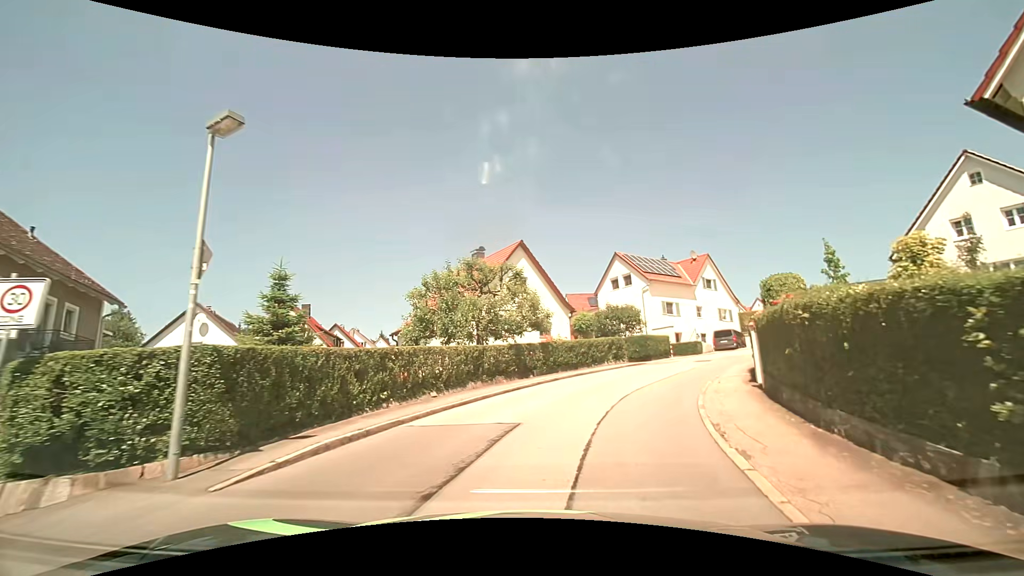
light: Day
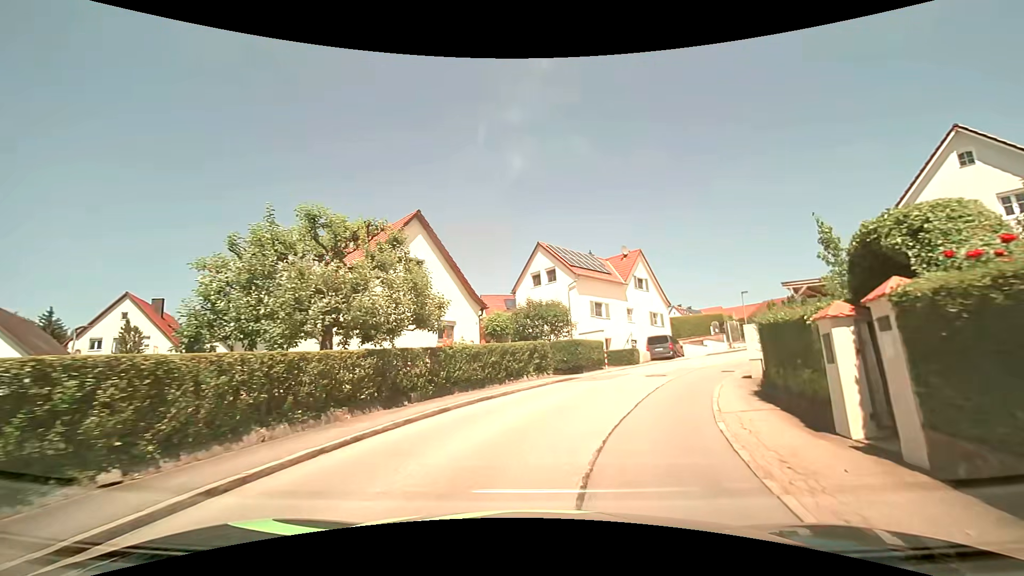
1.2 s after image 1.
(+0.6, +7.8) m; +9°
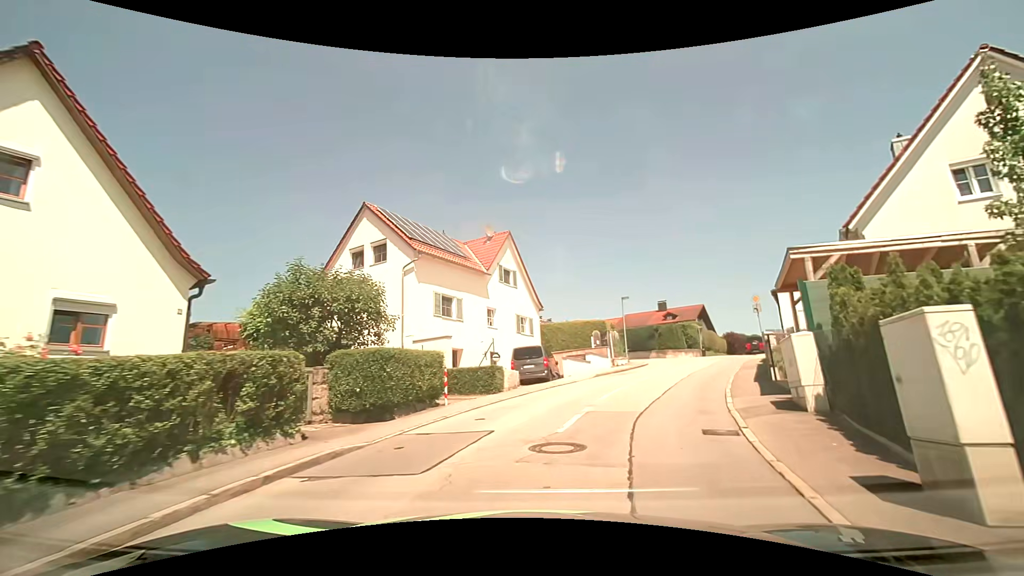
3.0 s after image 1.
(+1.6, +11.7) m; +16°
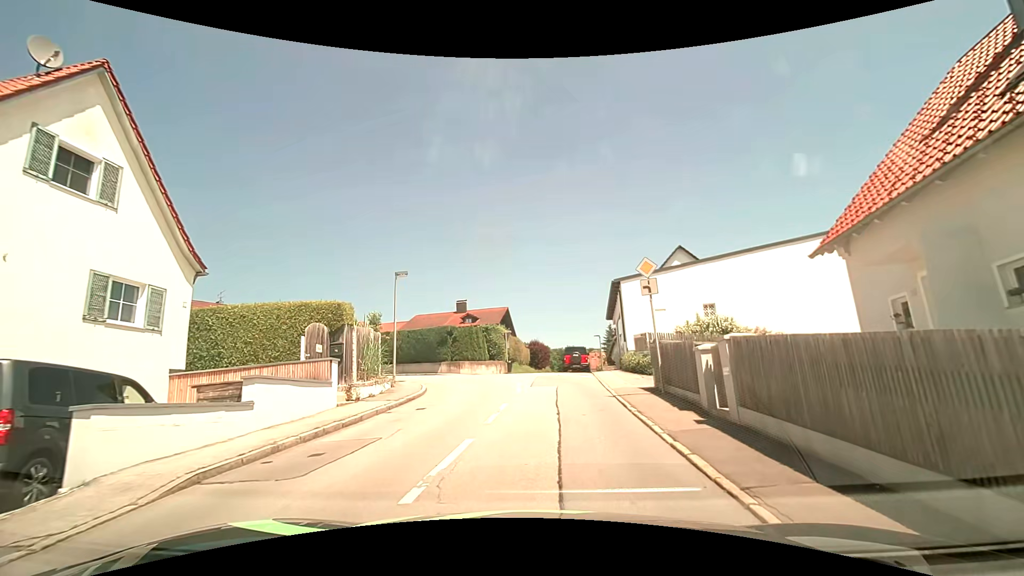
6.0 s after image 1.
(+3.6, +15.9) m; +23°
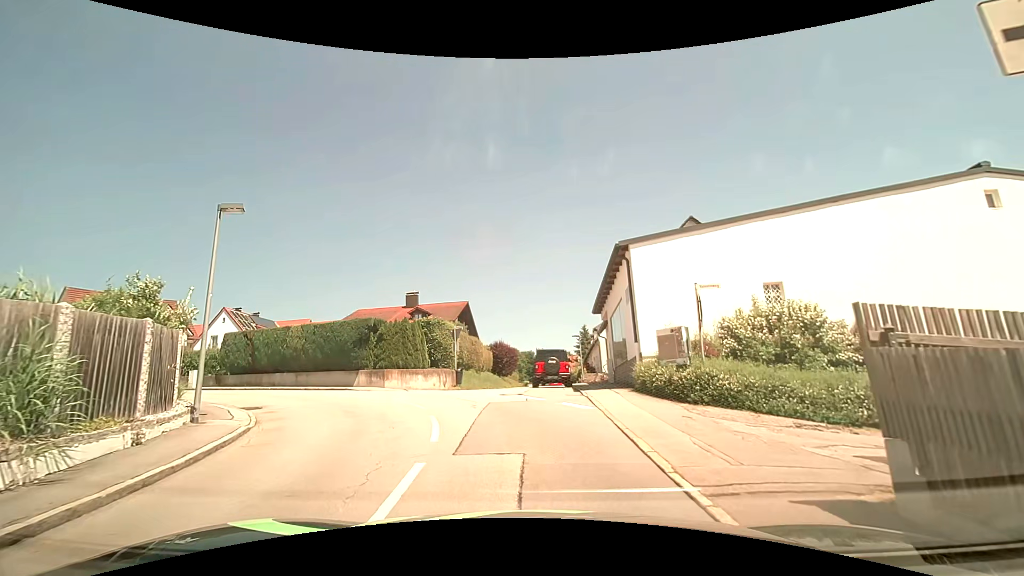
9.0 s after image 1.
(+0.5, +10.5) m; +4°
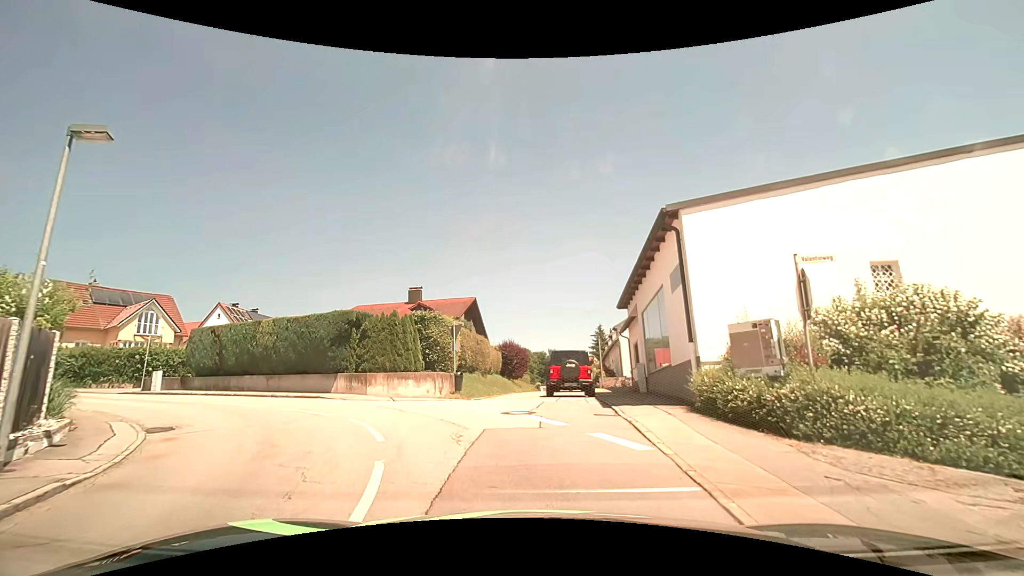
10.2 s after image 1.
(0.0, +4.4) m; -1°
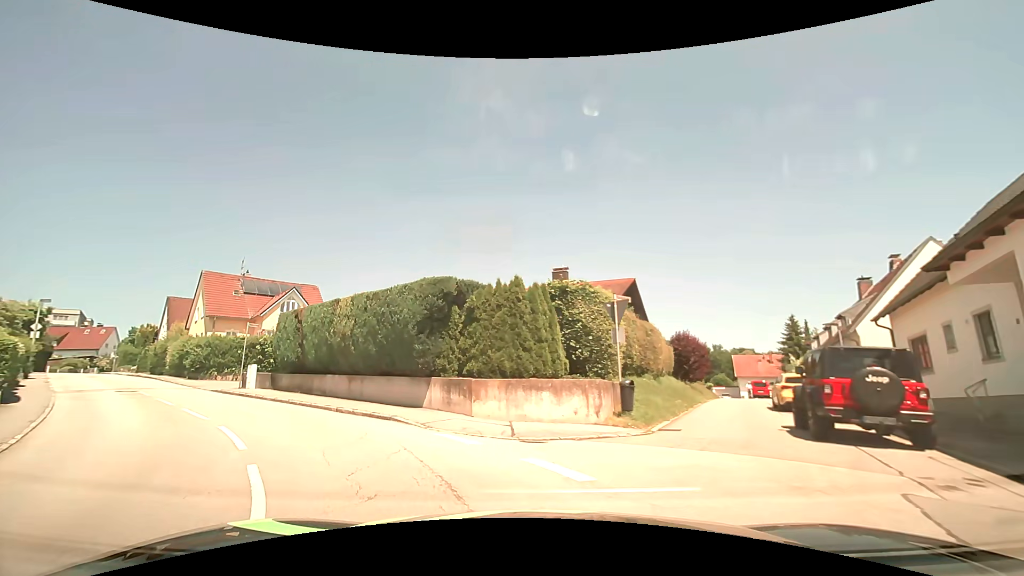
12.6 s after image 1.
(-1.2, +8.9) m; -18°
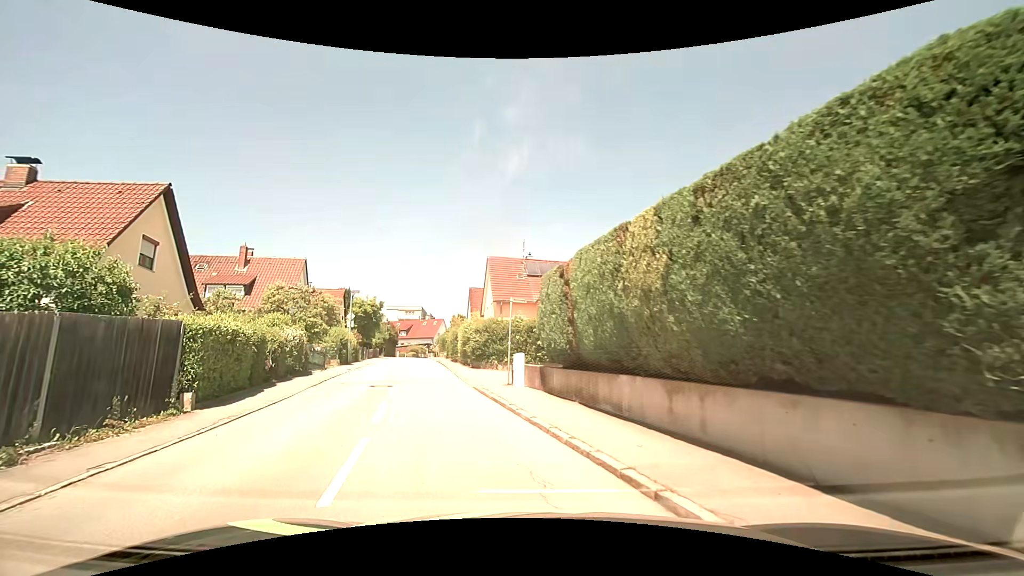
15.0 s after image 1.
(-2.5, +8.9) m; -33°
(-1, +10) (-4, +20) (-6, +29) (-8, +39) (-11, +49) (-13, +59) (-15, +68) (-17, +78) (-18, +88) (-17, +98) m
